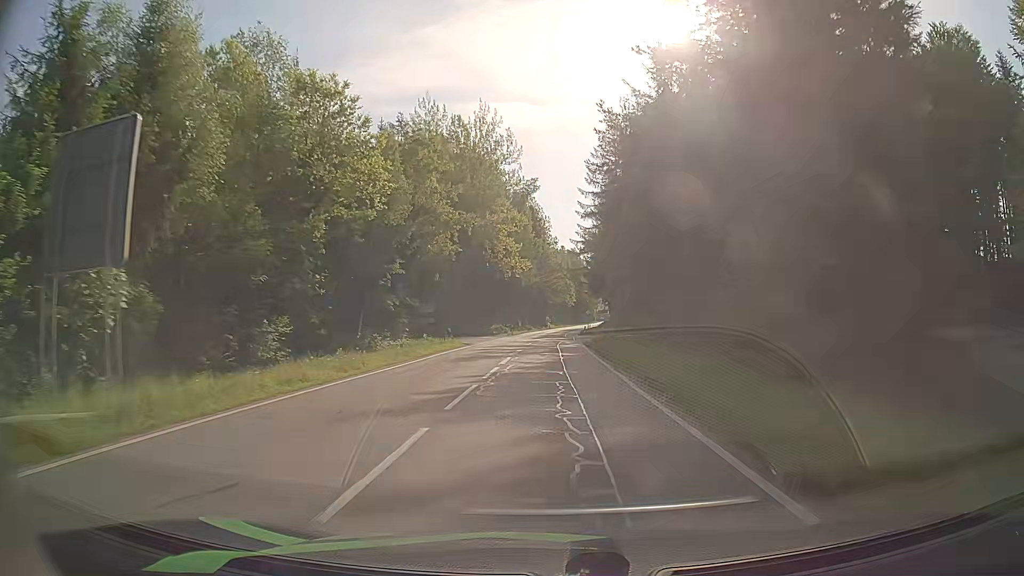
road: tertiary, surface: asphalt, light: Day
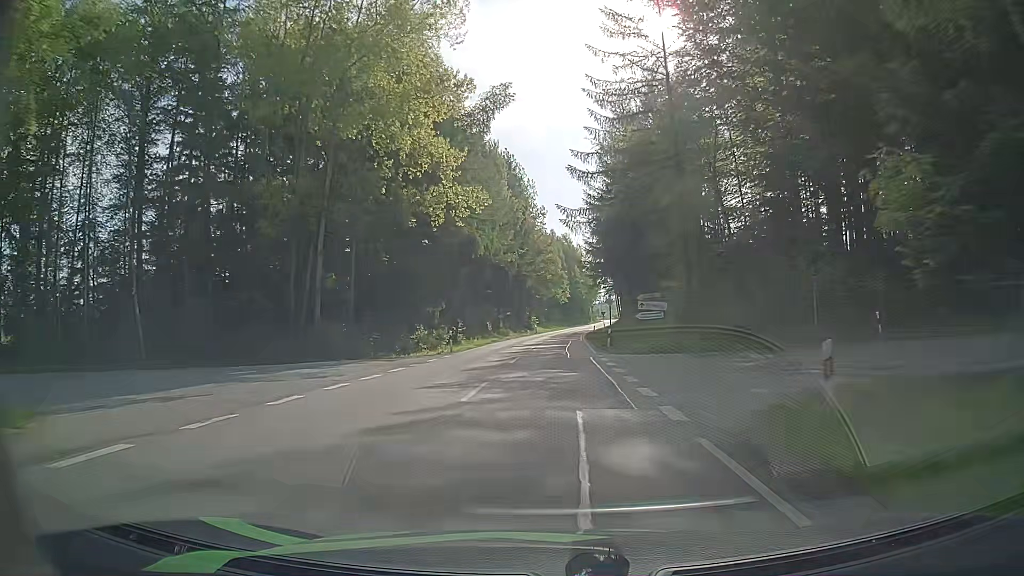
(+0.4, +41.5) m; +1°
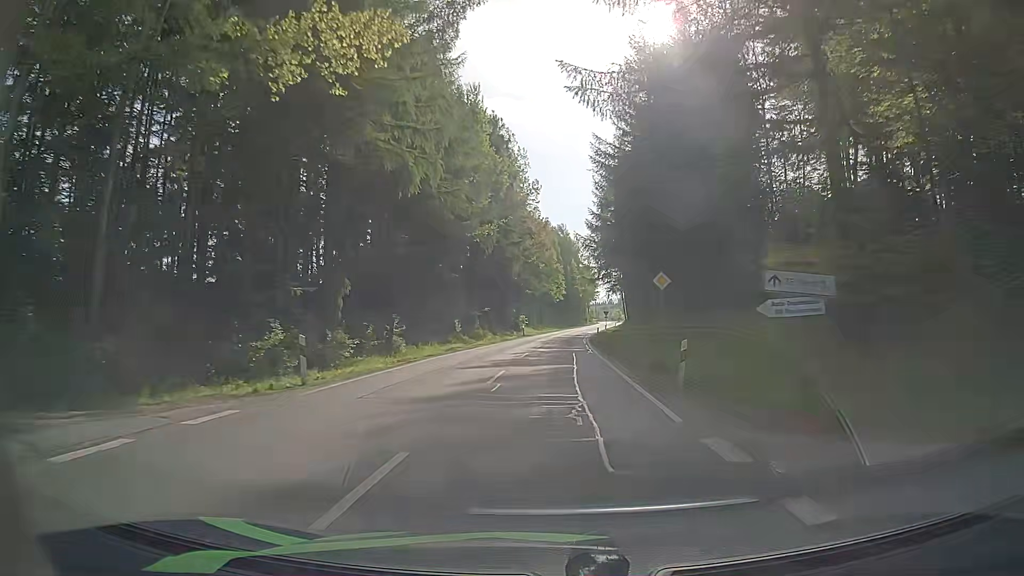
(0.0, +20.7) m; 0°
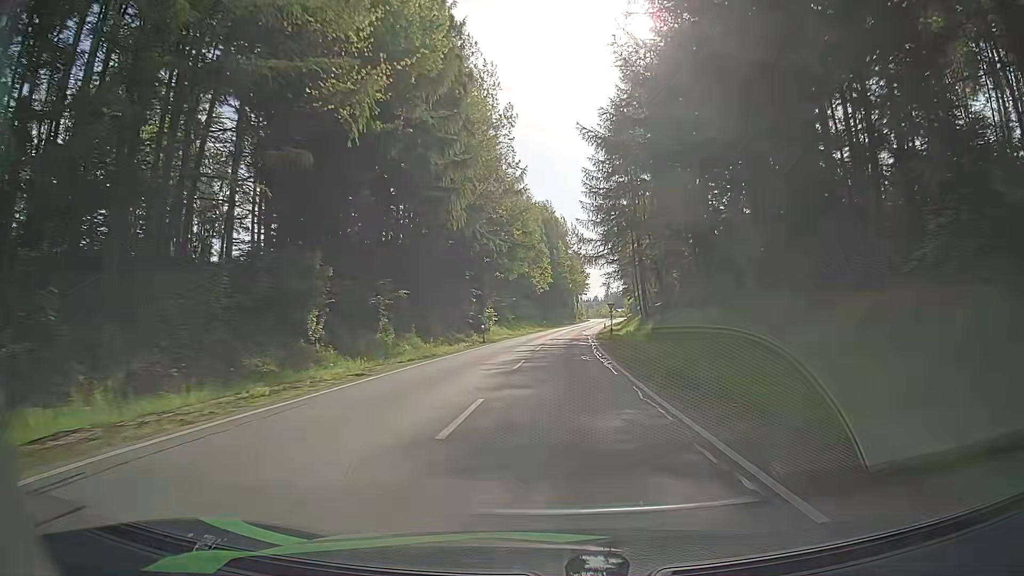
(+0.3, +31.3) m; +2°
(0, +10) (0, +20) (0, +30) (0, +40) (+1, +50) (+1, +60) (+2, +70) (+3, +80) (+4, +90) (+5, +100) m
